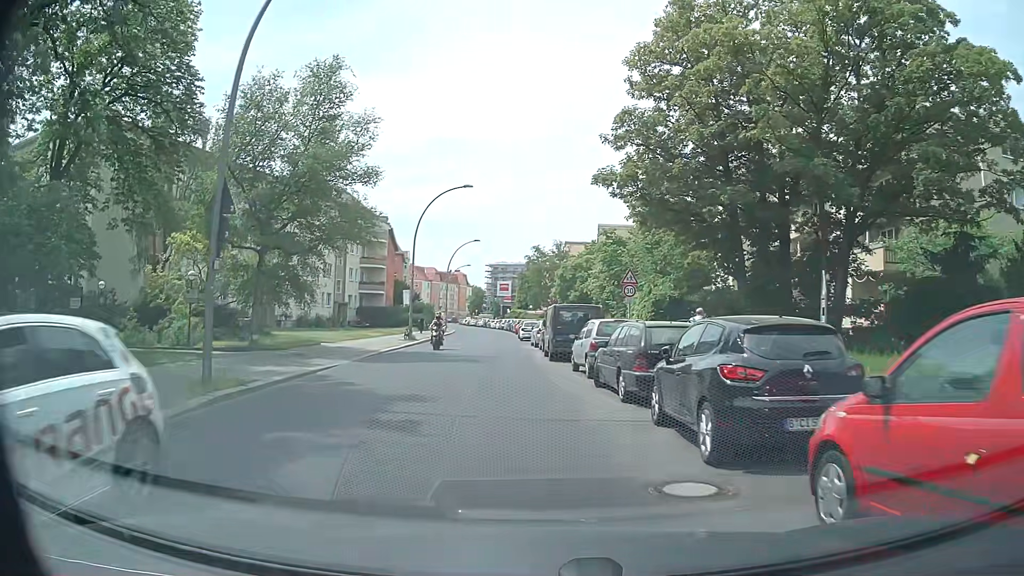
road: residential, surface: asphalt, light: Day
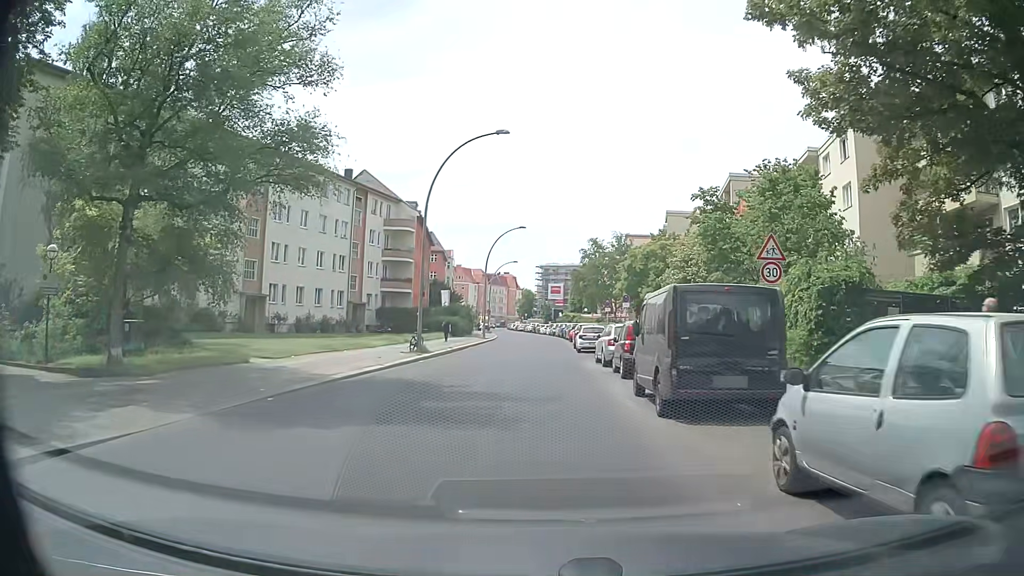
(-0.5, +13.4) m; -4°
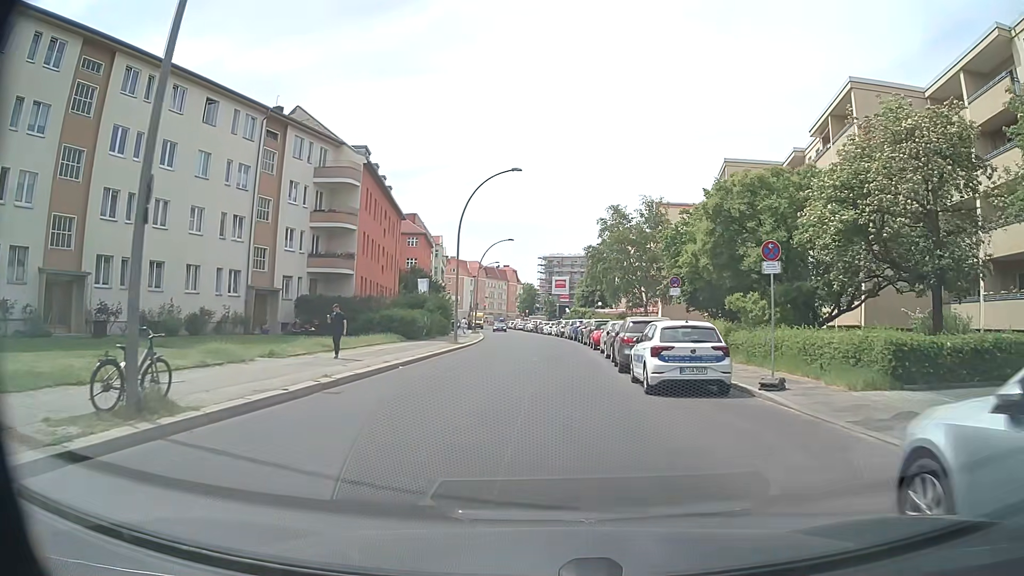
(-0.3, +22.3) m; -1°
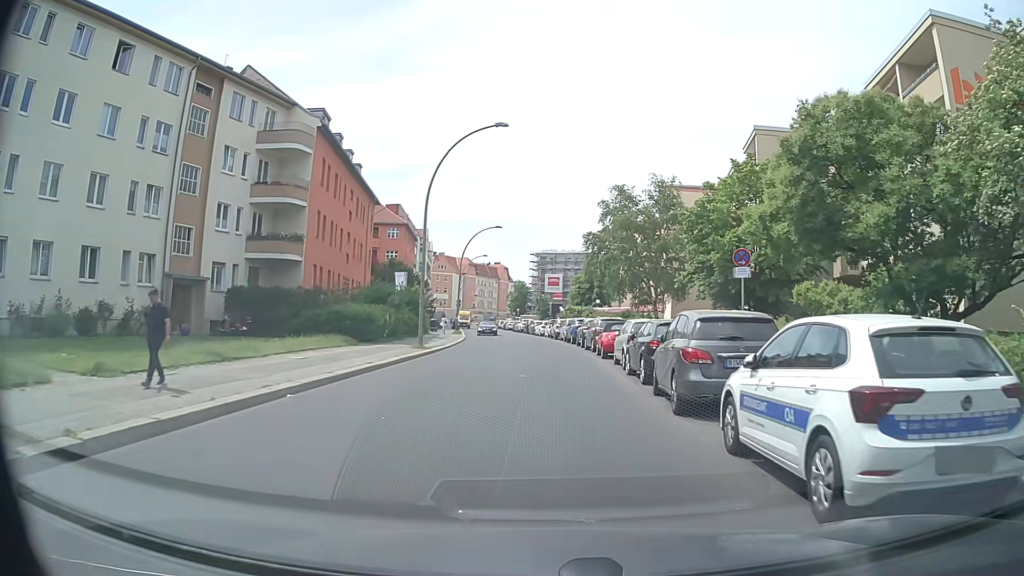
(0.0, +8.9) m; +1°
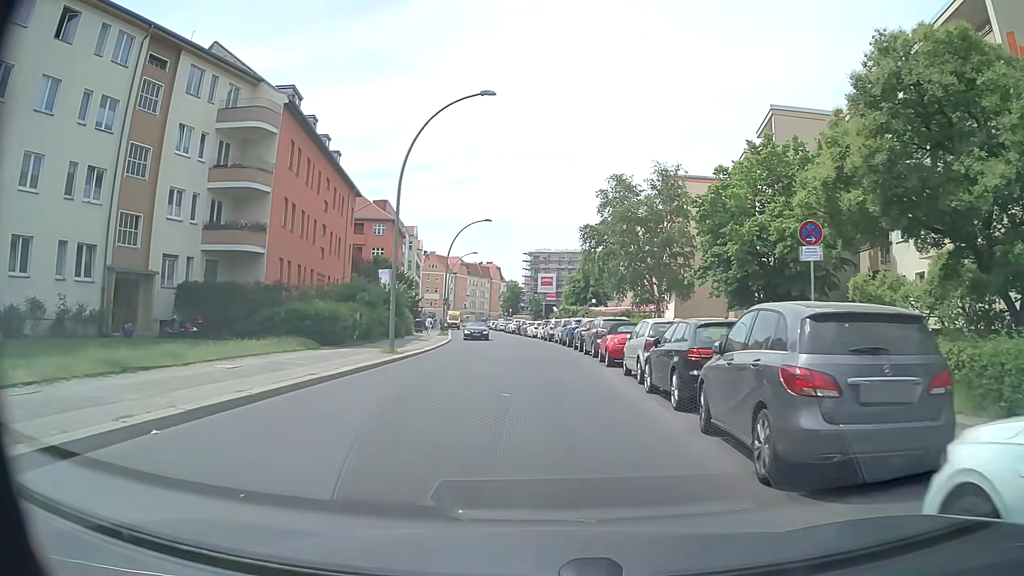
(0.0, +4.5) m; +1°
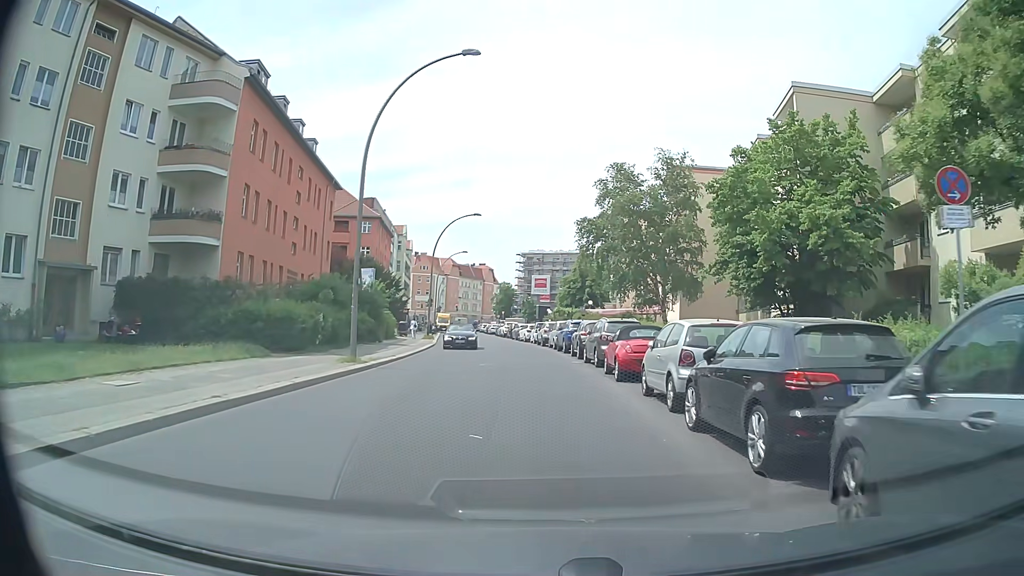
(+0.1, +4.4) m; +1°
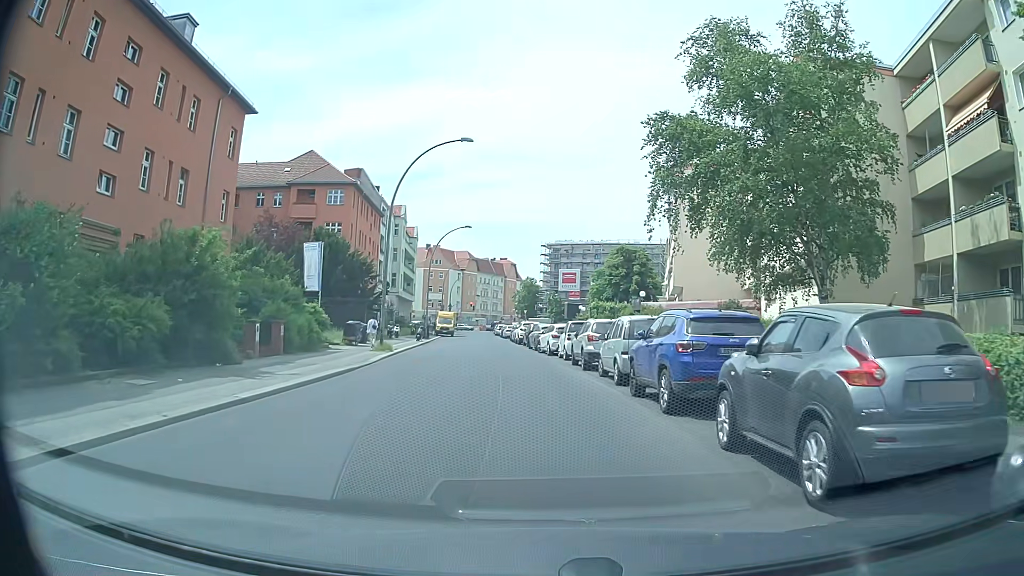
(-0.4, +22.4) m; -3°
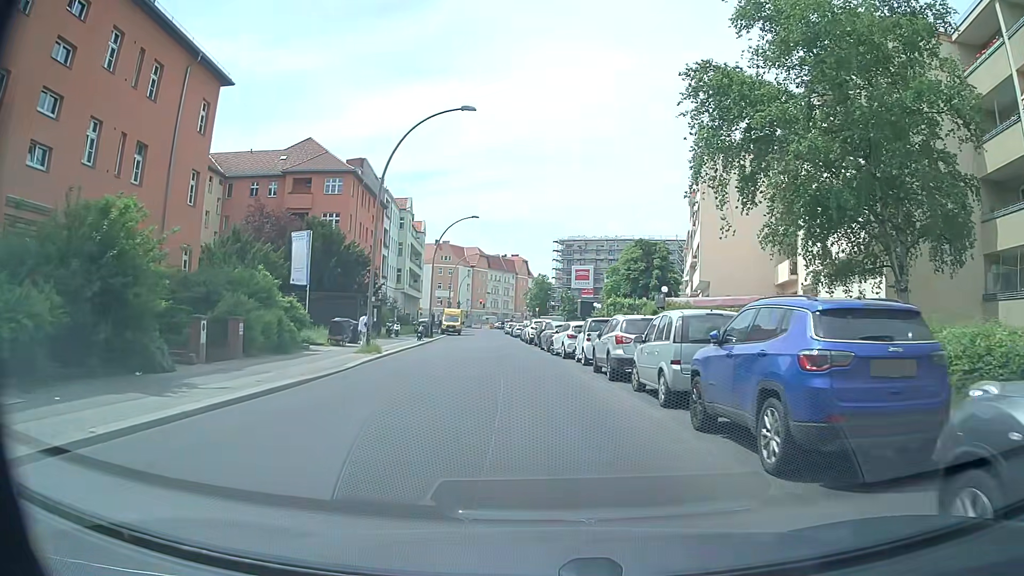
(0.0, +4.5) m; -1°
(0, +10) (0, +20) (-1, +30) (-2, +40) (-3, +50) (-3, +60) (-4, +70) (-5, +80) (-6, +90) (-6, +100) m
